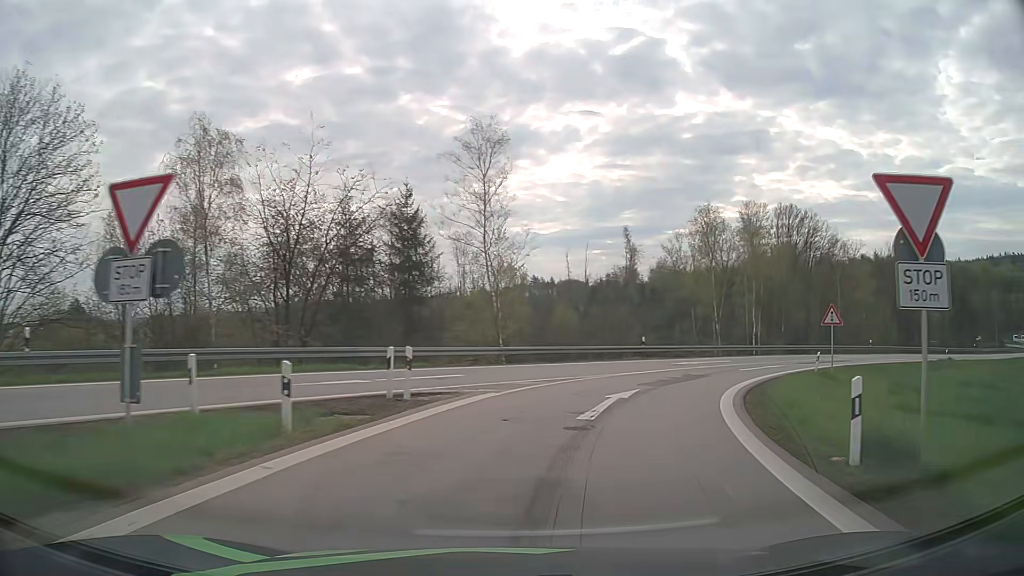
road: motorway_link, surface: asphalt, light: Day
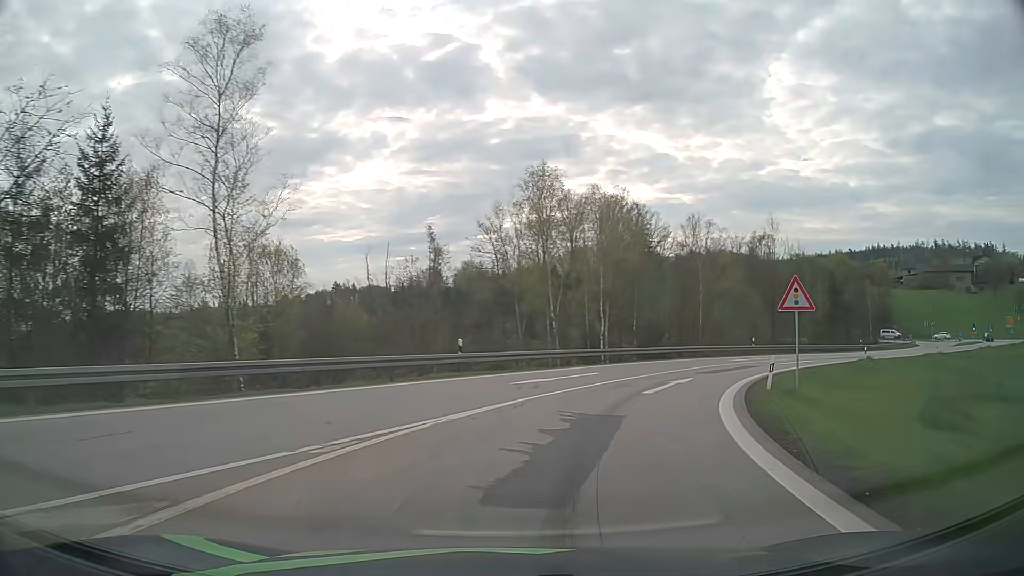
(+2.1, +14.8) m; +16°
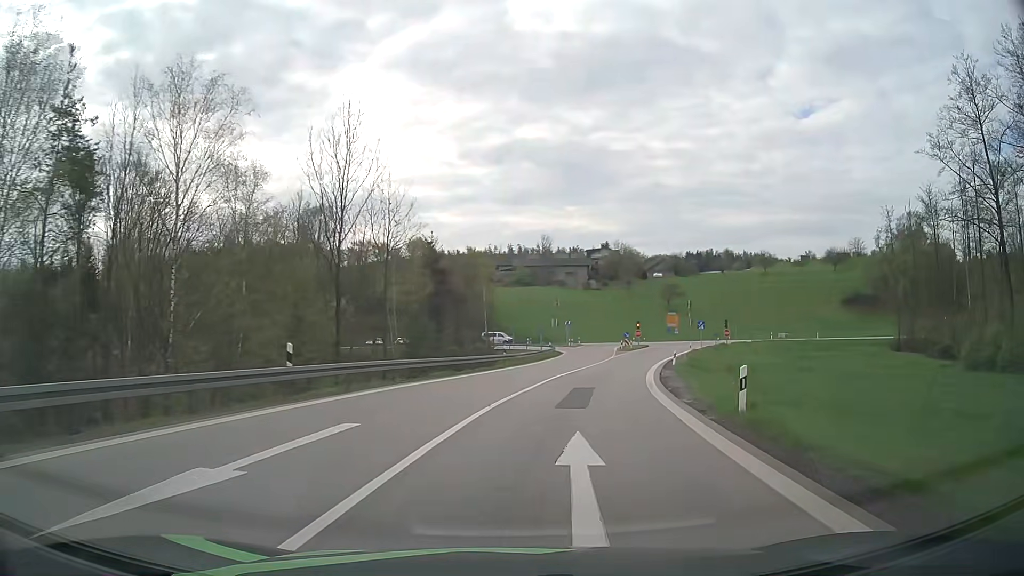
(+12.3, +33.5) m; +38°
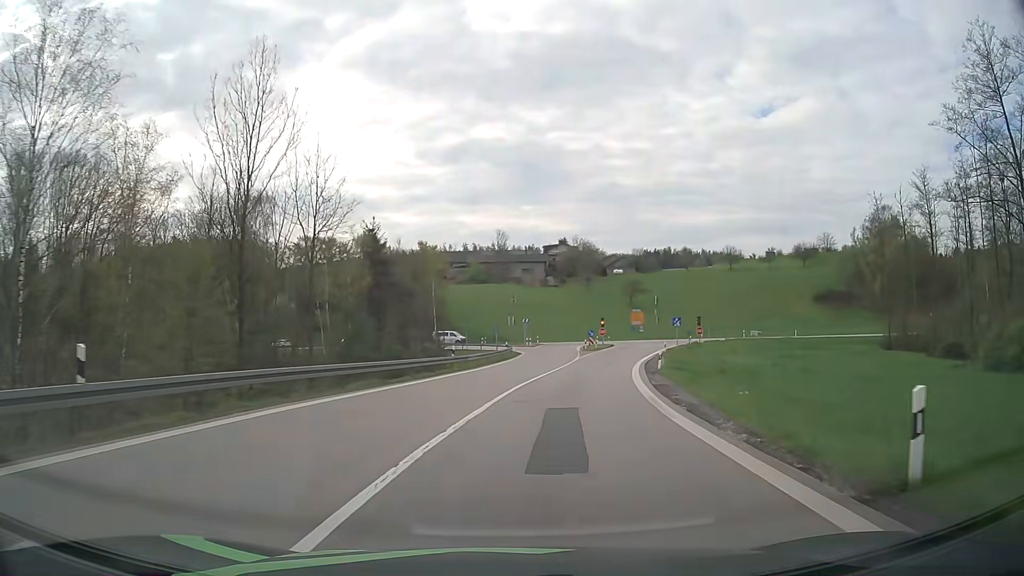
(+0.3, +7.1) m; +4°
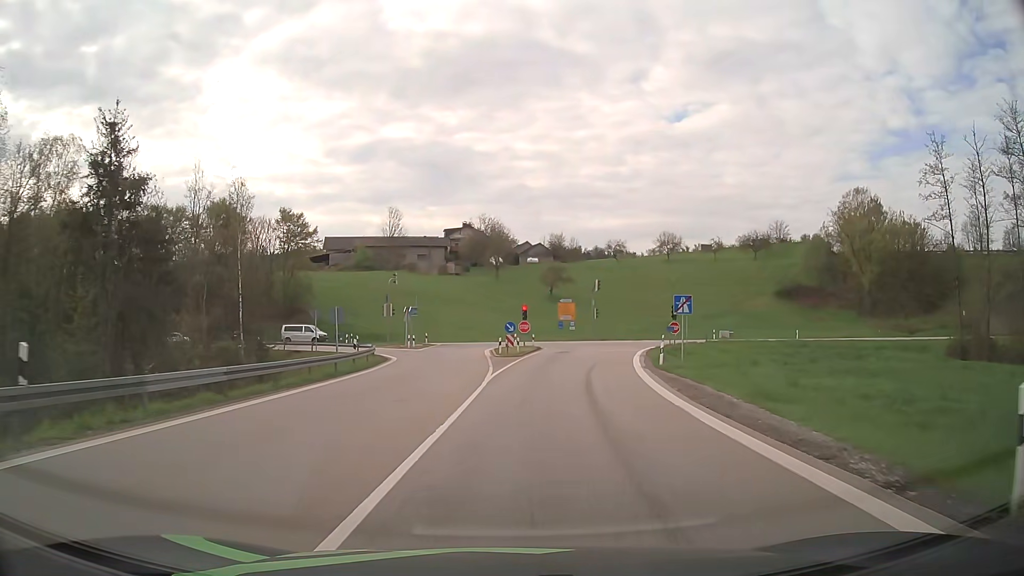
(+2.4, +28.0) m; +9°
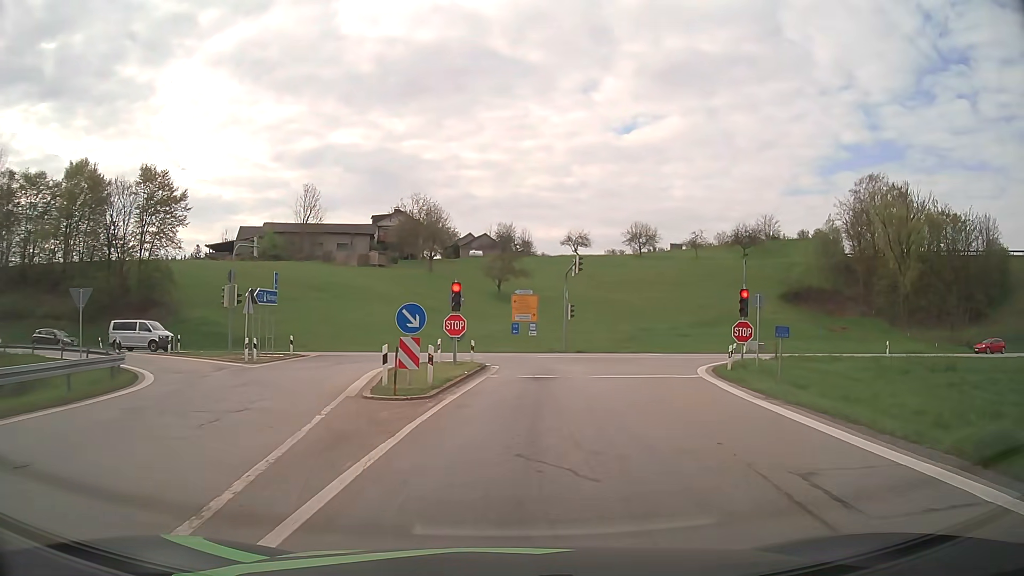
(+0.9, +25.1) m; +5°
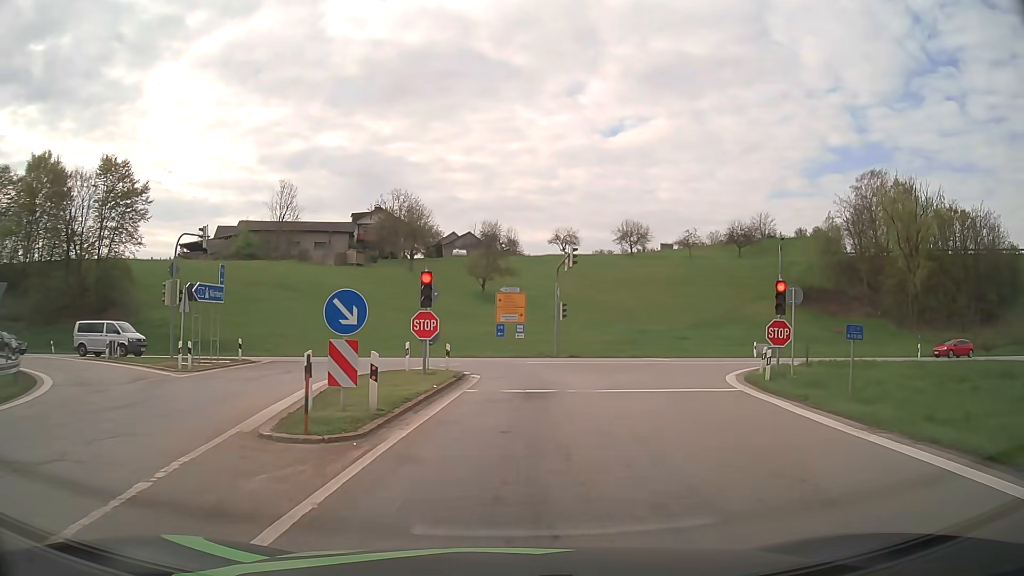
(+0.1, +5.1) m; +1°
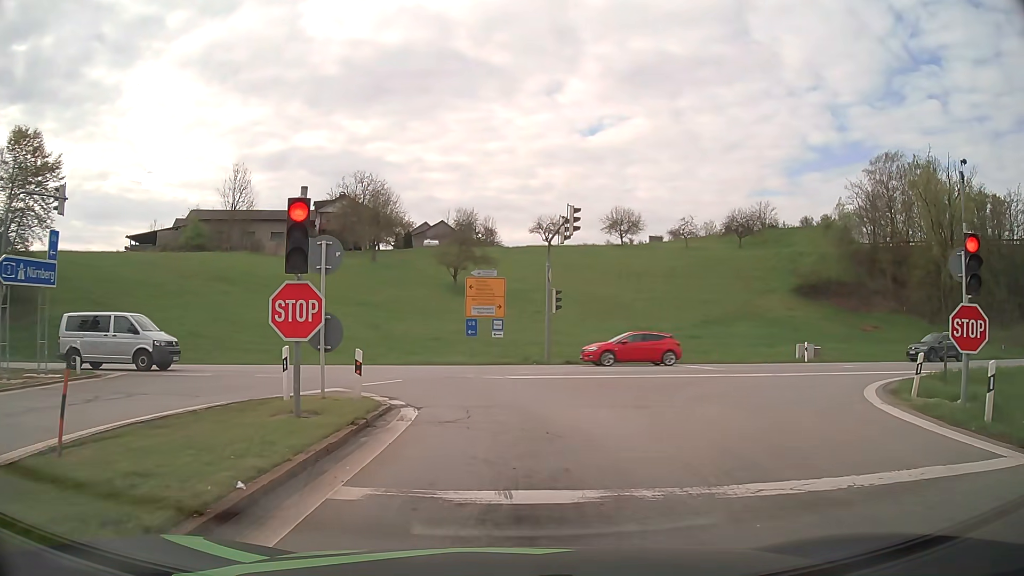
(+0.2, +10.8) m; +2°
